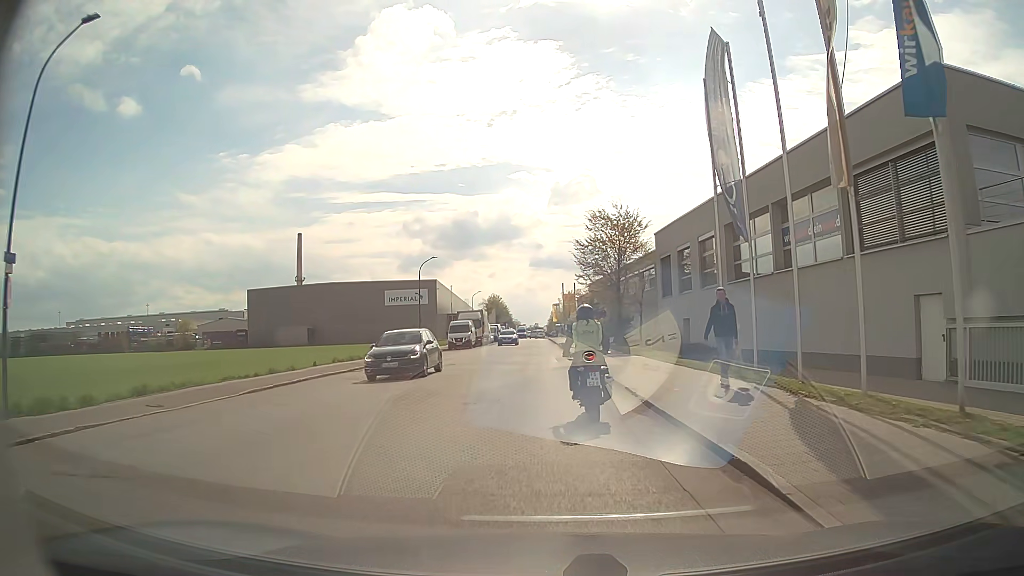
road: residential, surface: asphalt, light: Day
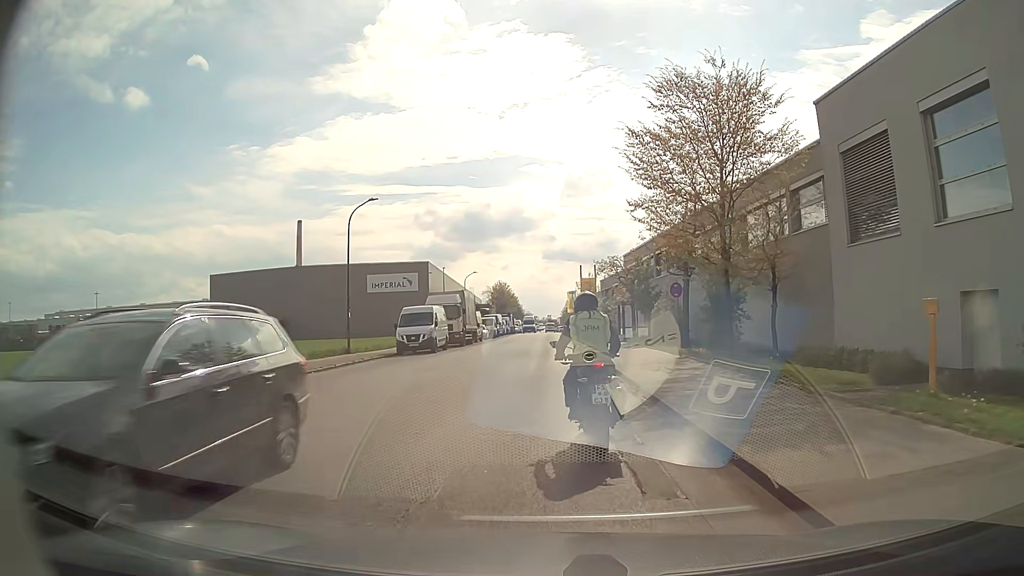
(-0.3, +23.4) m; -1°
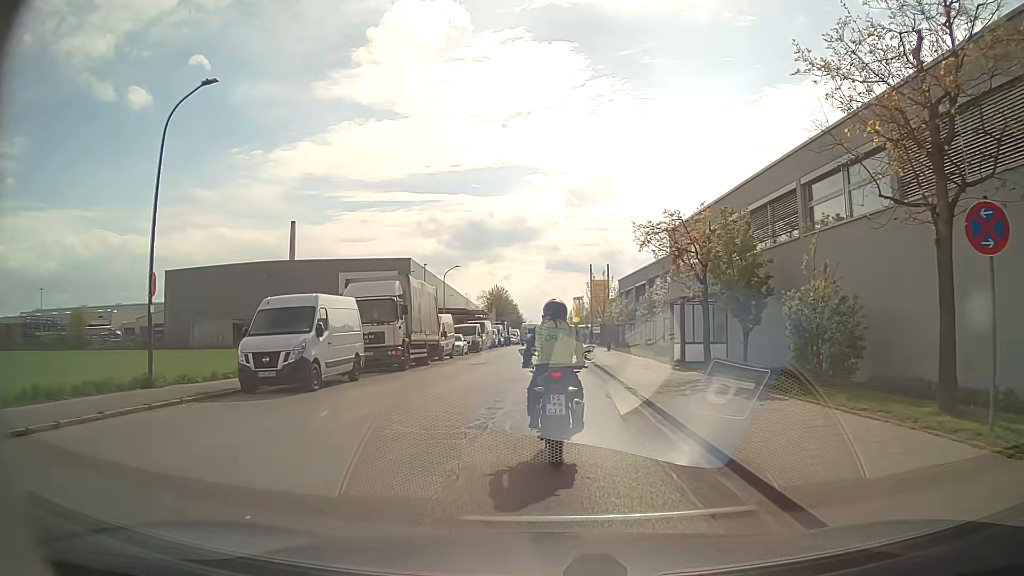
(-0.1, +18.1) m; 0°
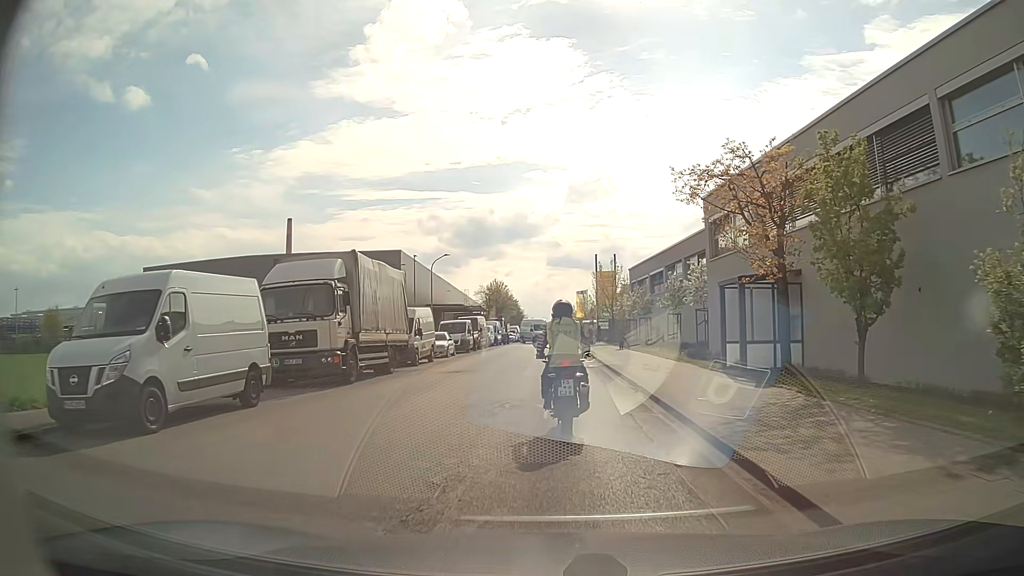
(0.0, +7.5) m; -1°
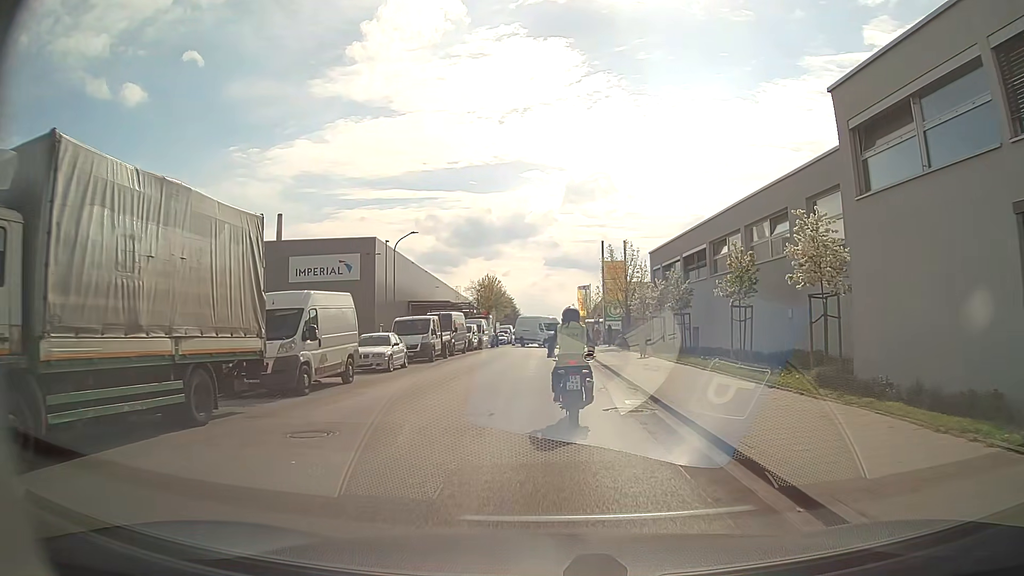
(+0.2, +12.9) m; 0°
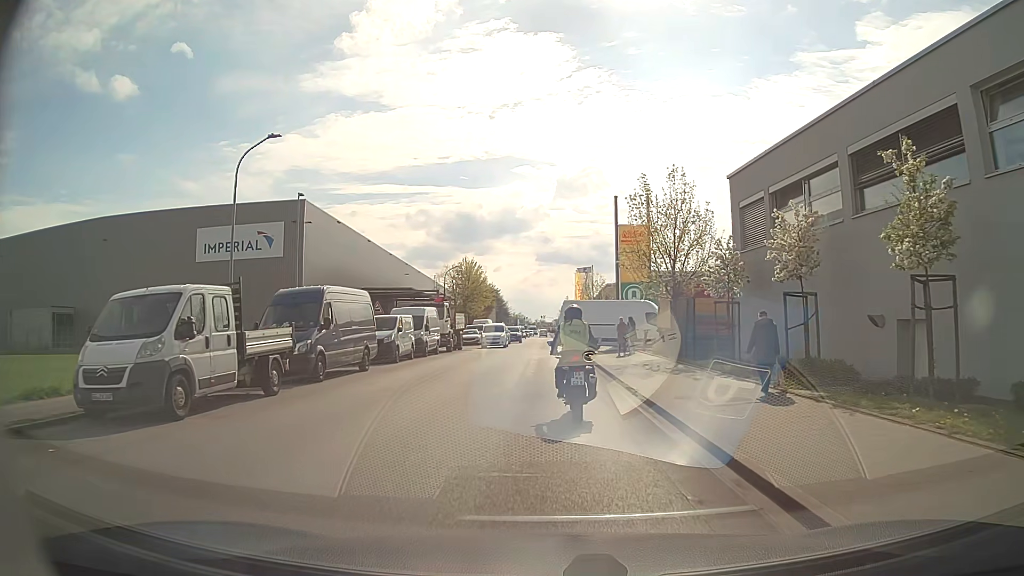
(+0.3, +21.6) m; +1°
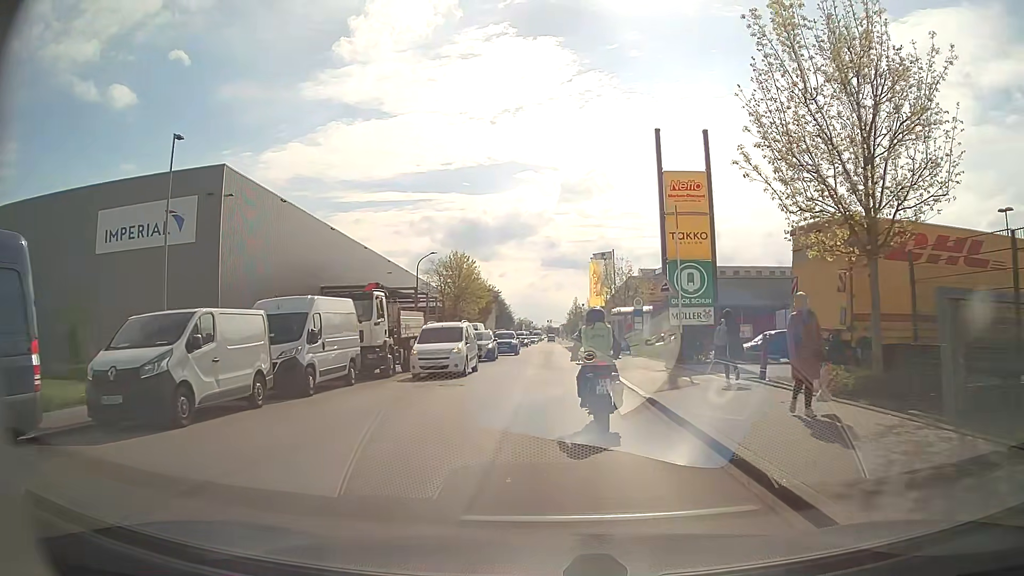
(0.0, +17.0) m; 0°
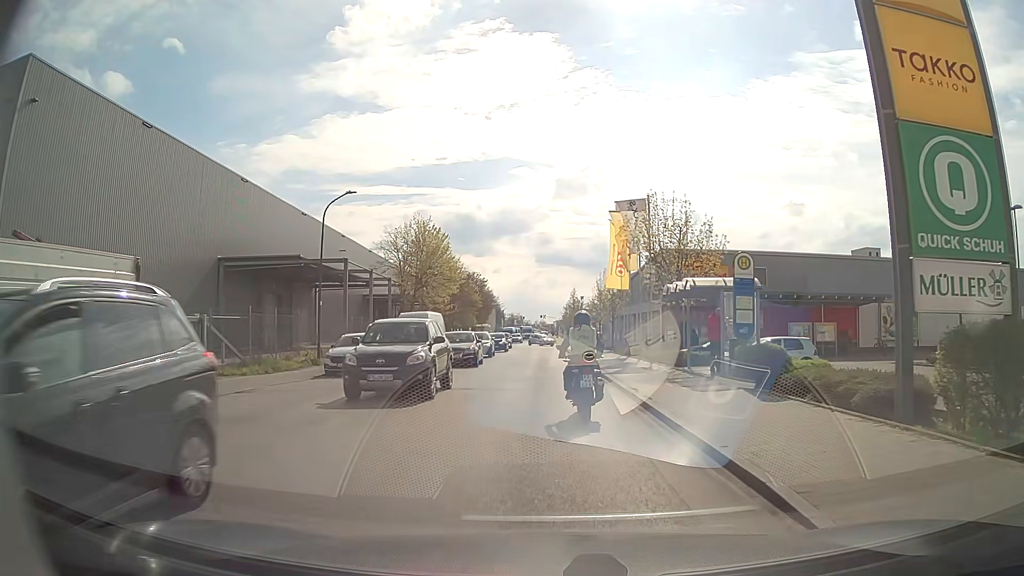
(-0.1, +20.8) m; 0°
(0, +10) (0, +20) (0, +30) (0, +40) (0, +50) (0, +60) (0, +70) (-1, +80) (-1, +90) (-1, +100) m
